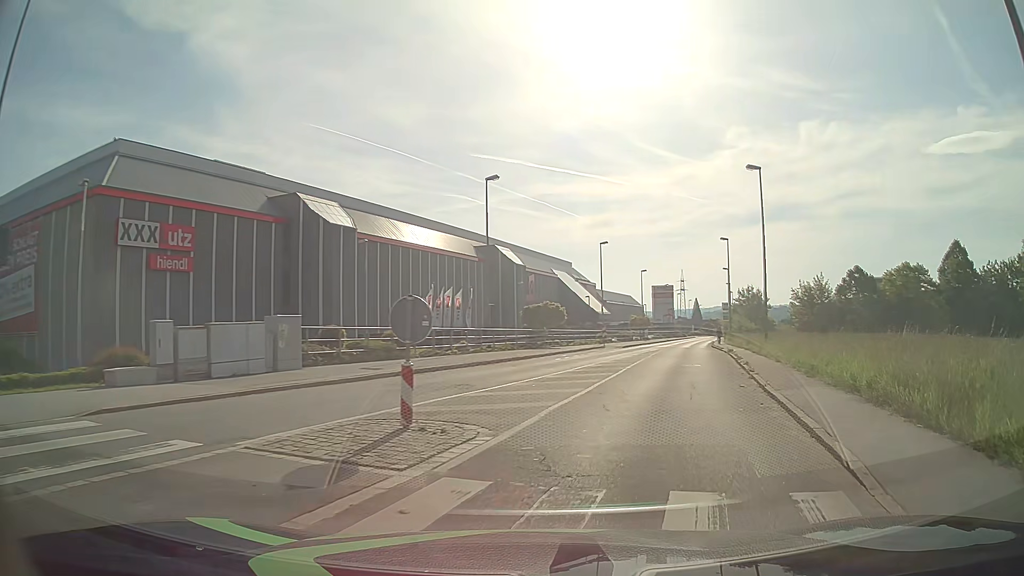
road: tertiary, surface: asphalt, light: Day
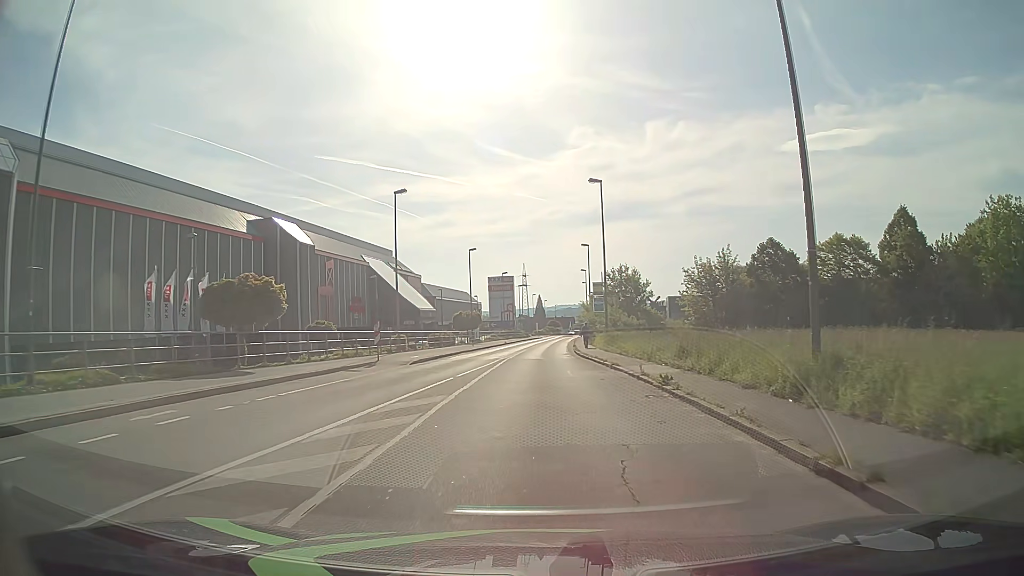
(+4.9, +25.7) m; +13°
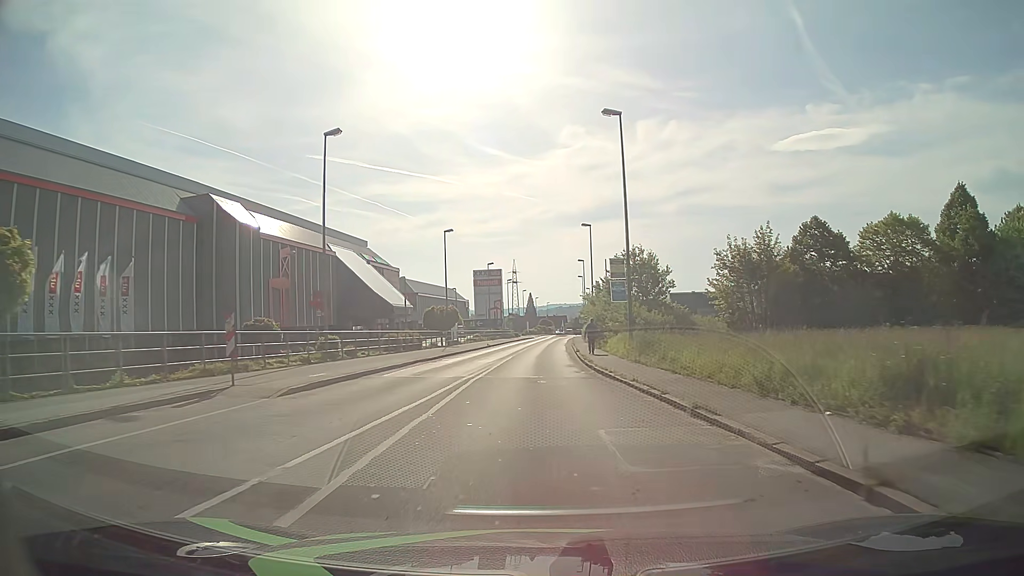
(0.0, +13.4) m; 0°
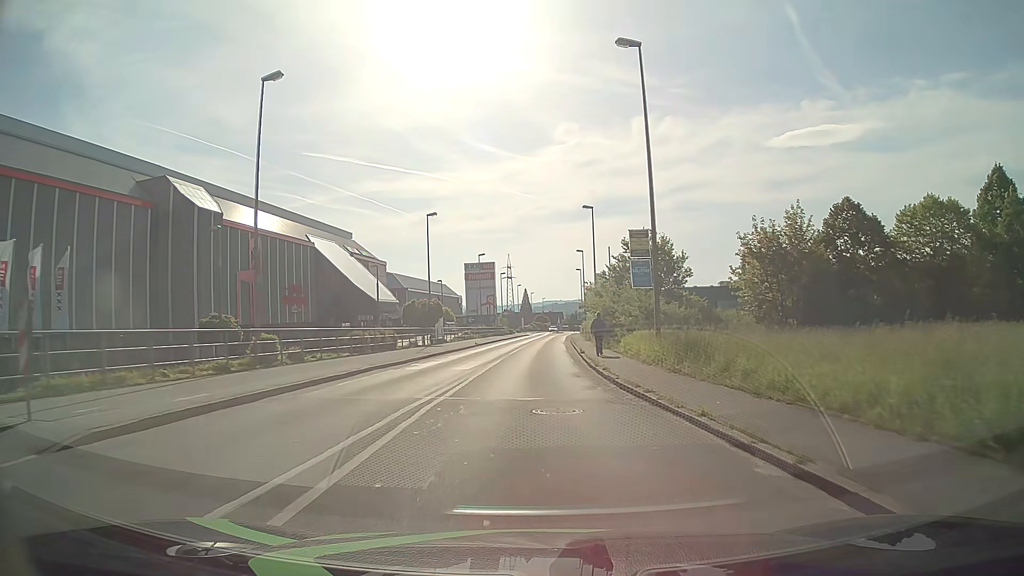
(+0.1, +7.0) m; +1°
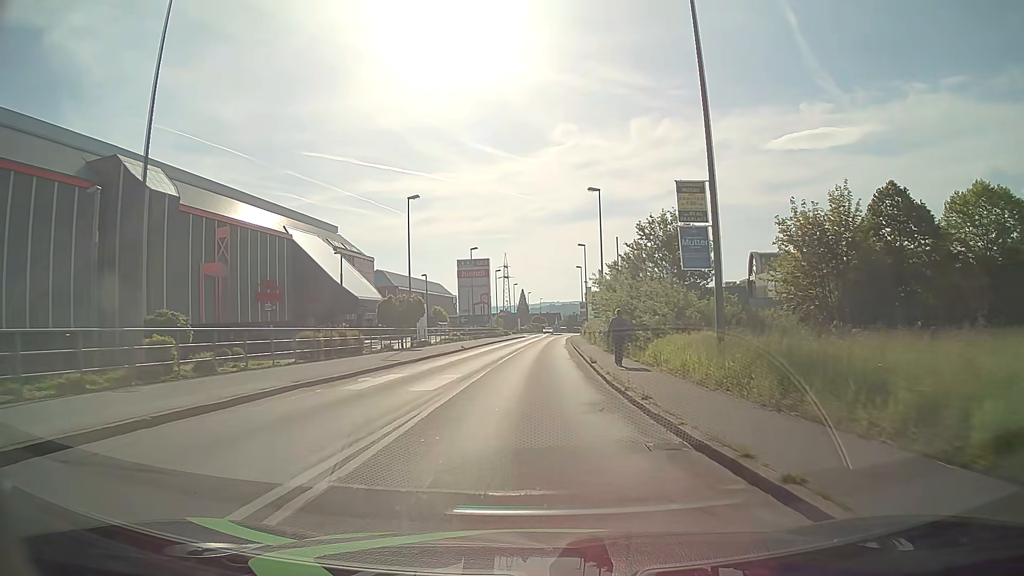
(0.0, +7.2) m; 0°
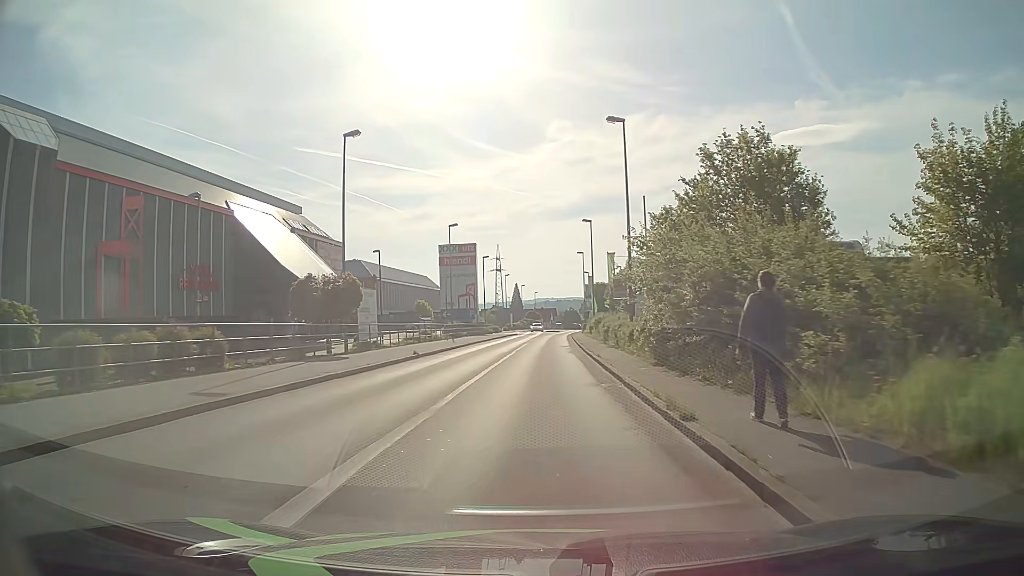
(0.0, +14.7) m; +1°
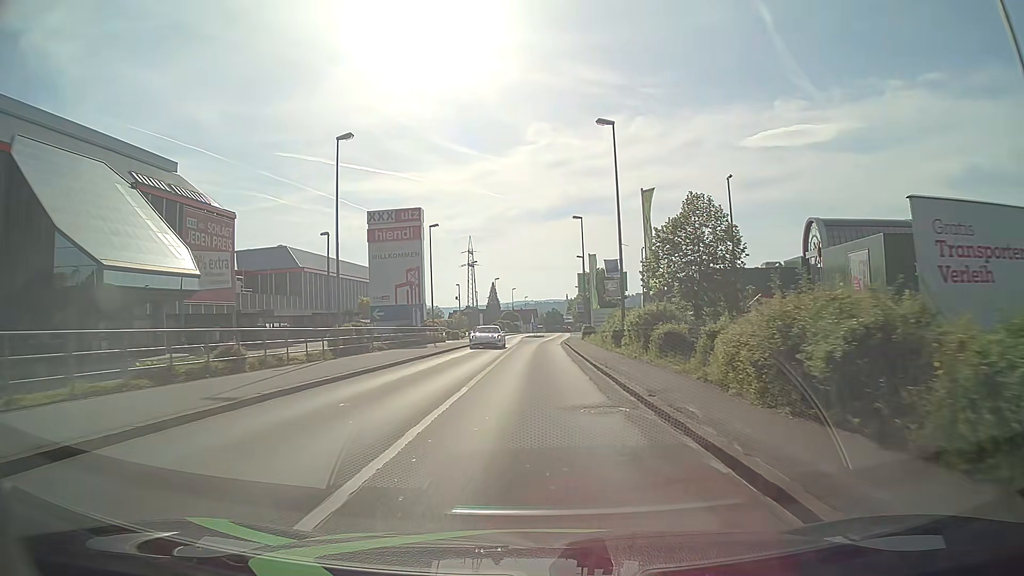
(+0.3, +29.9) m; +1°
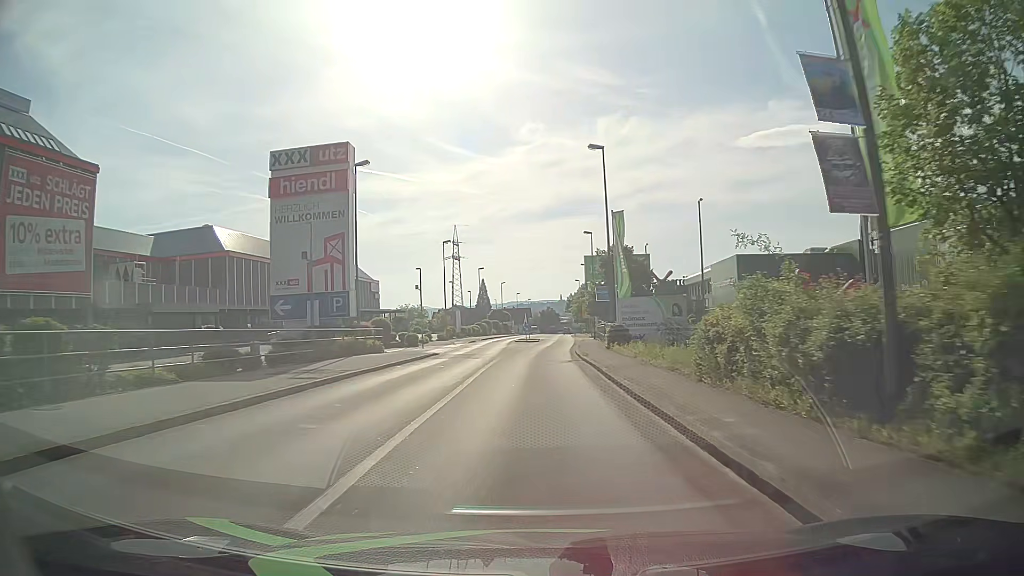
(+0.1, +22.7) m; 0°
(0, +10) (0, +20) (0, +30) (+1, +40) (+1, +50) (+2, +60) (+3, +70) (+3, +80) (+4, +90) (+4, +100) m
